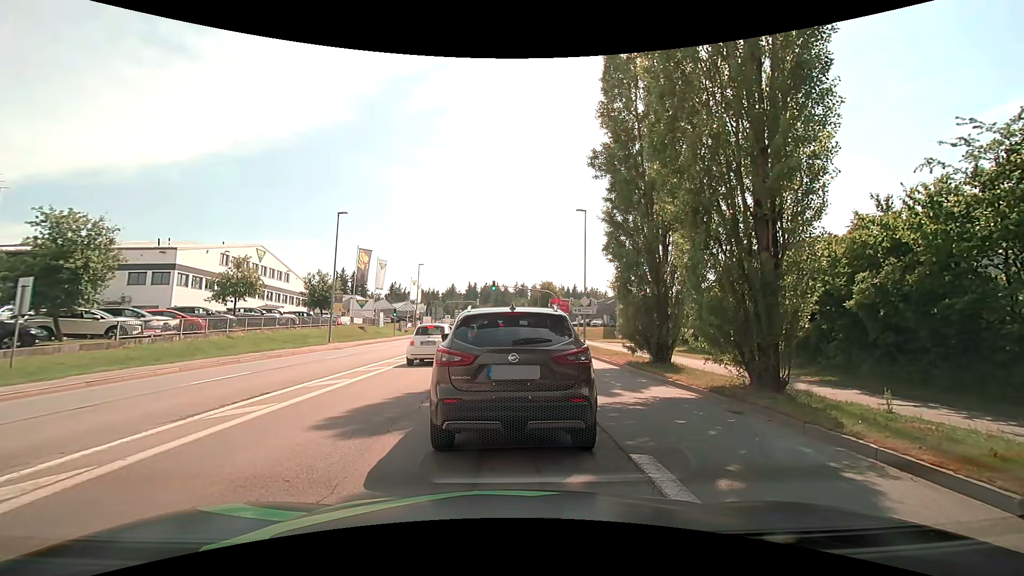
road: tertiary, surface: asphalt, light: Day
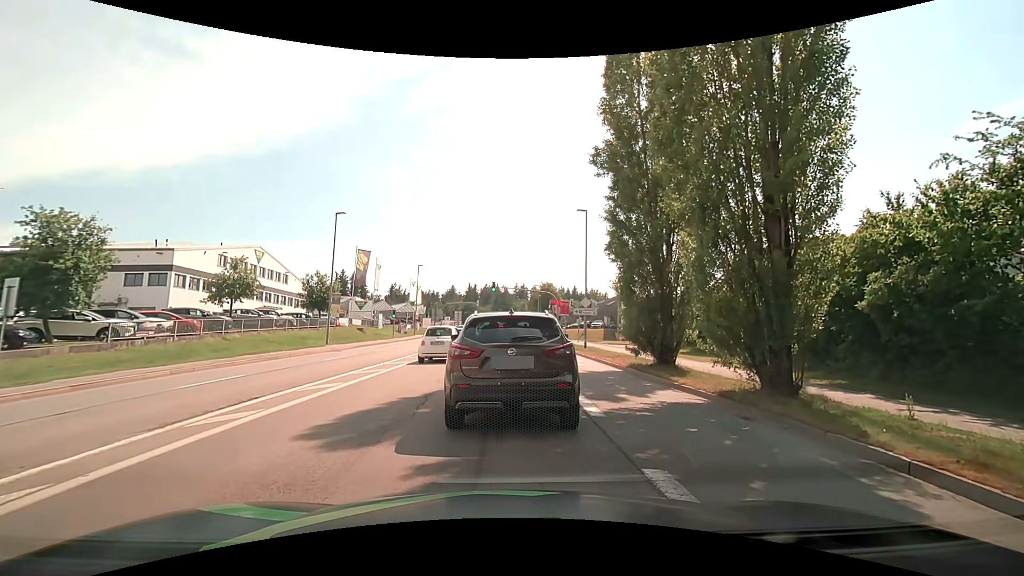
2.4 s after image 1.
(0.0, +0.5) m; 0°
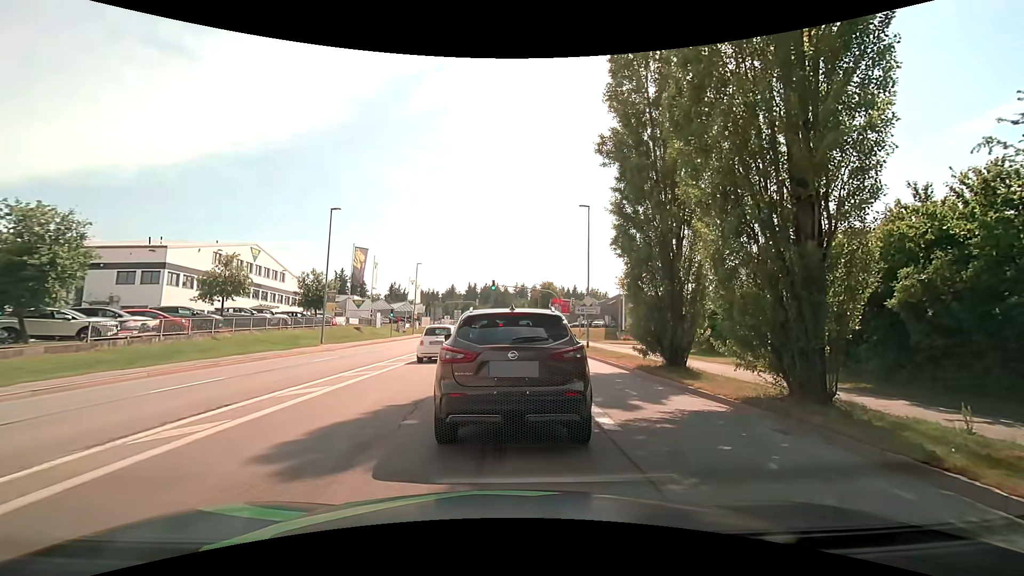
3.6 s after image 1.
(0.0, +1.1) m; 0°
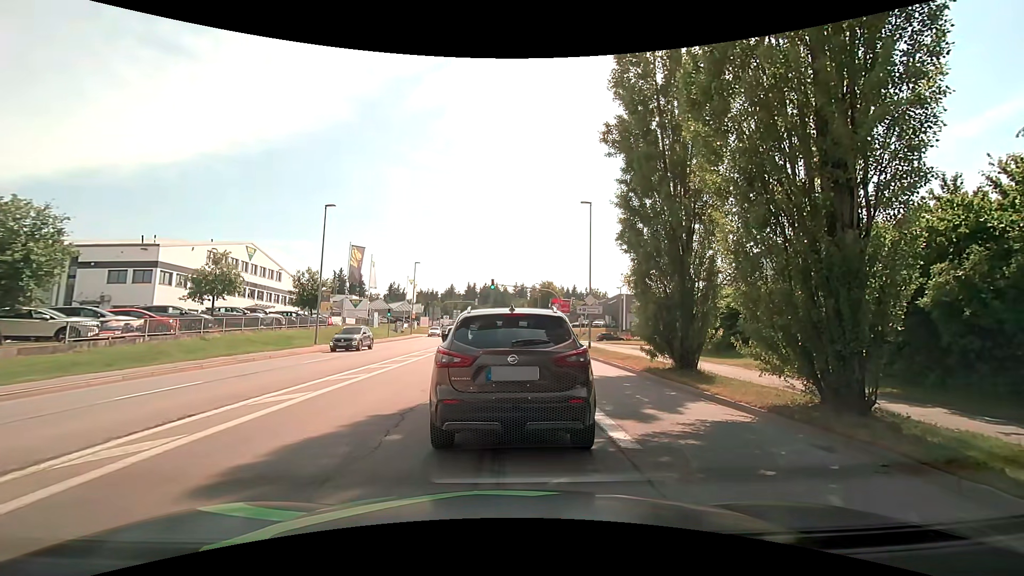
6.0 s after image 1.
(0.0, +1.0) m; 0°
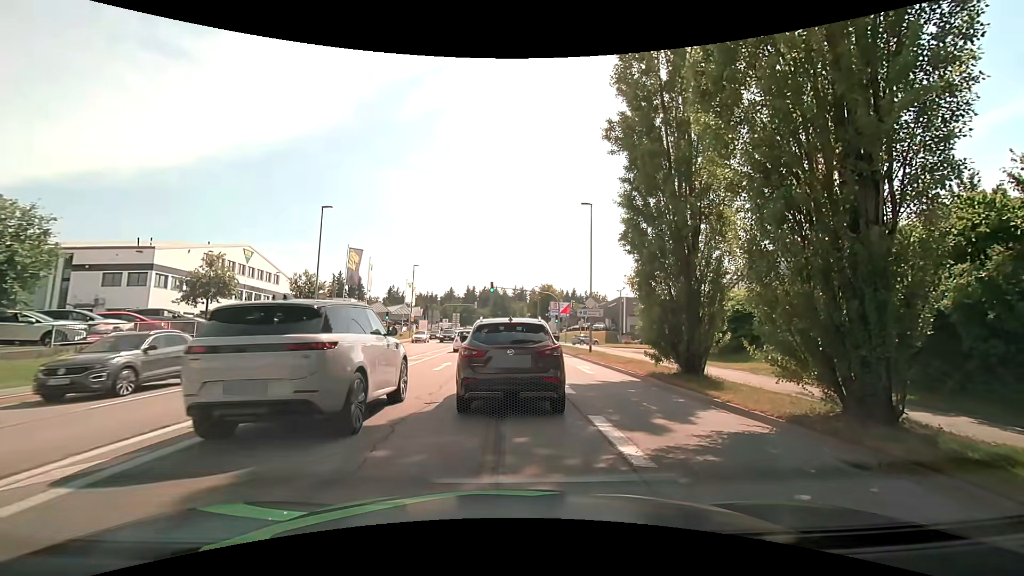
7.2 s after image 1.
(0.0, +0.7) m; -2°
